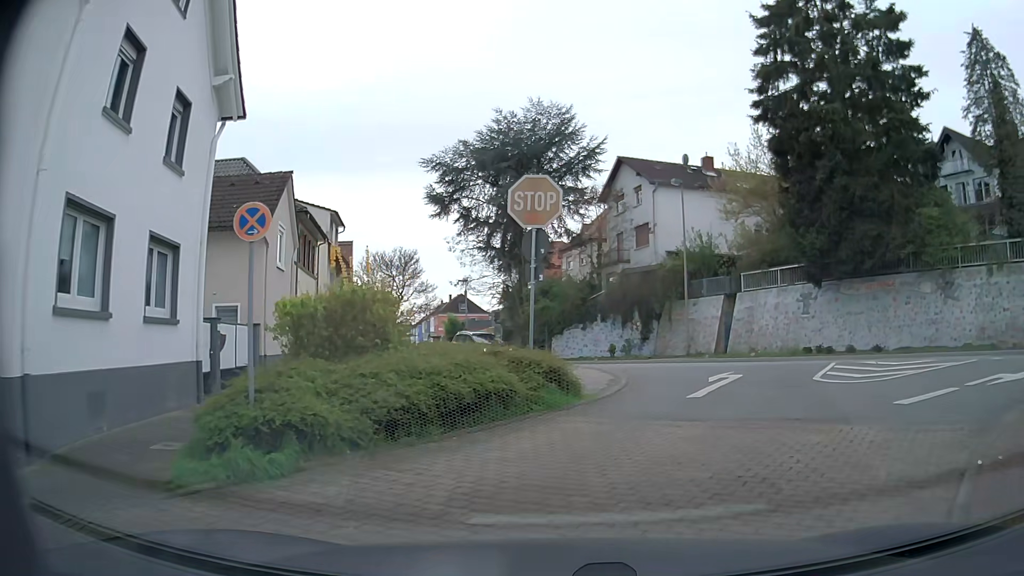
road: residential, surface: asphalt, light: Day
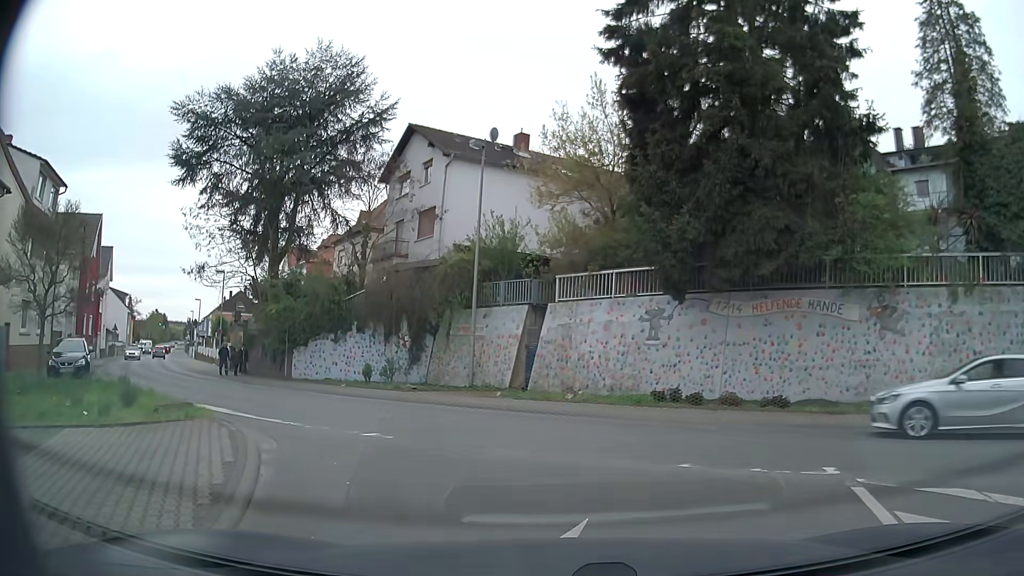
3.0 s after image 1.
(+2.0, +10.6) m; +20°
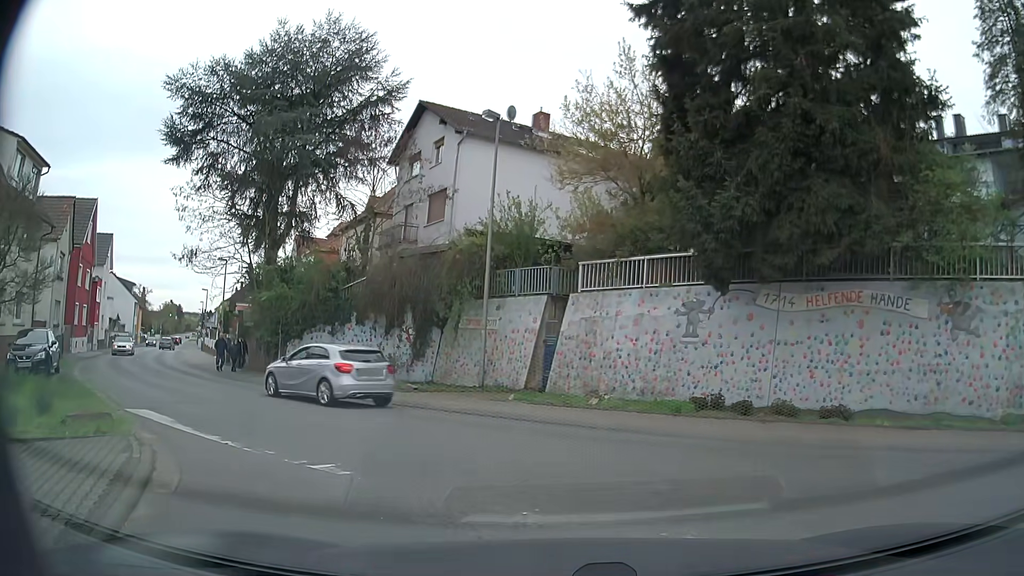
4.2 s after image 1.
(-0.2, +2.9) m; -3°
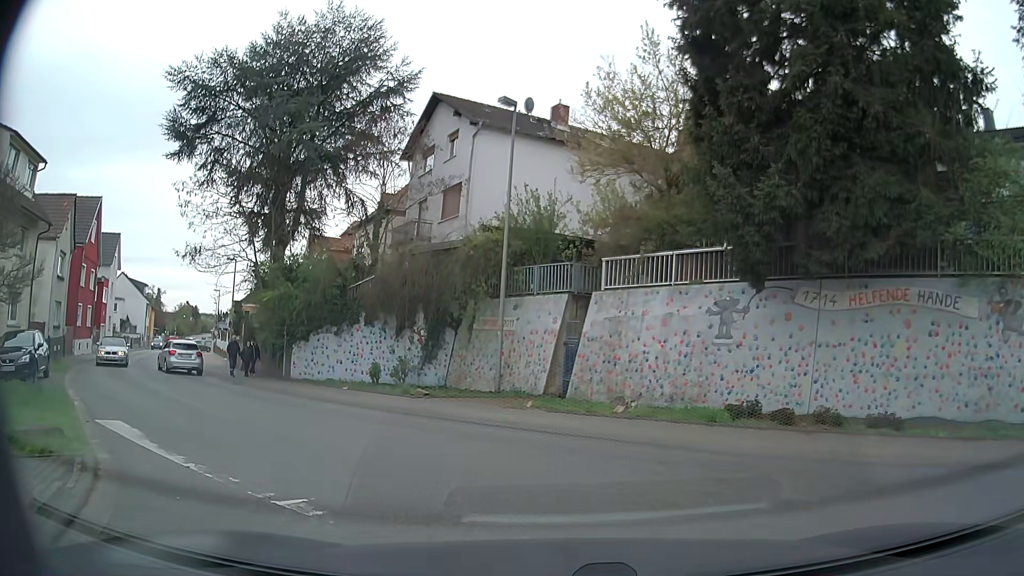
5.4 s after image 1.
(0.0, +1.4) m; -3°
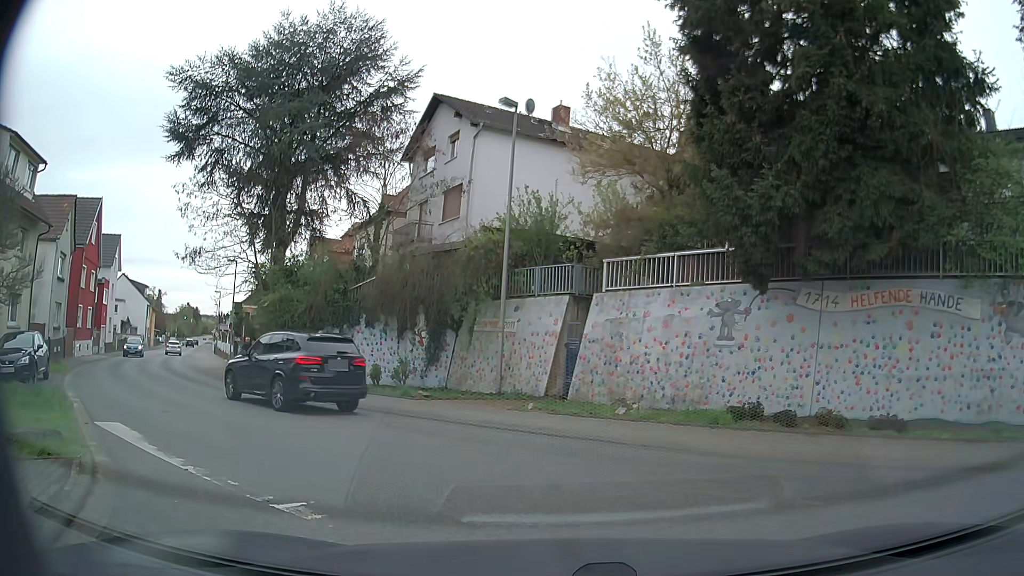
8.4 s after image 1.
(0.0, +0.2) m; 0°
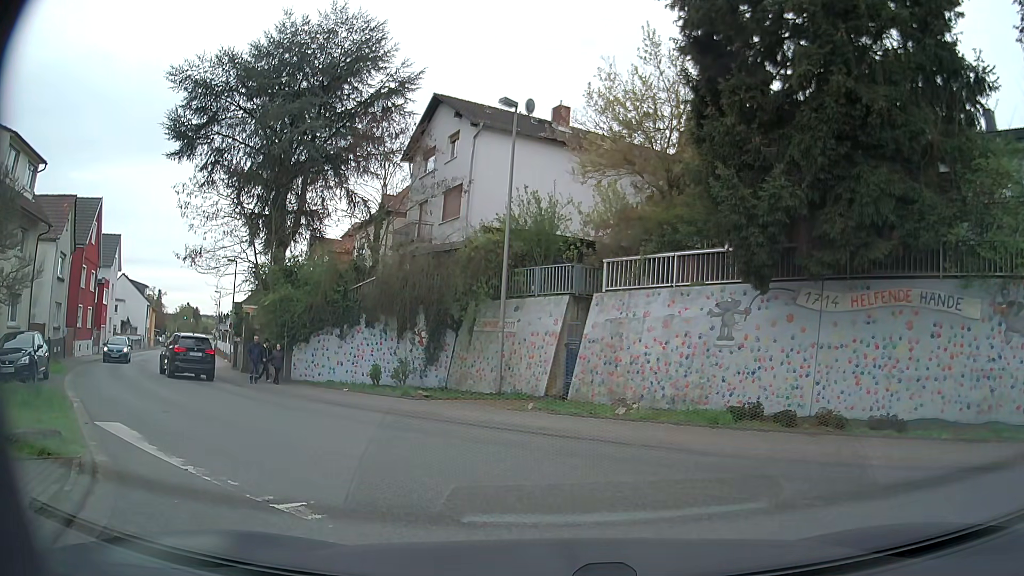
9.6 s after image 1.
(0.0, 0.0) m; 0°
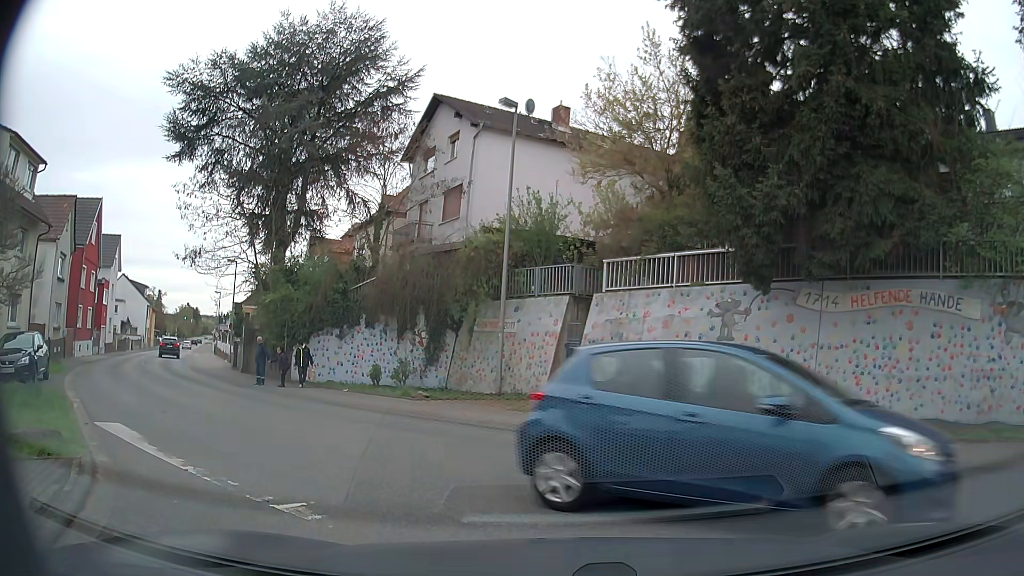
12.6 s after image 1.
(0.0, 0.0) m; 0°
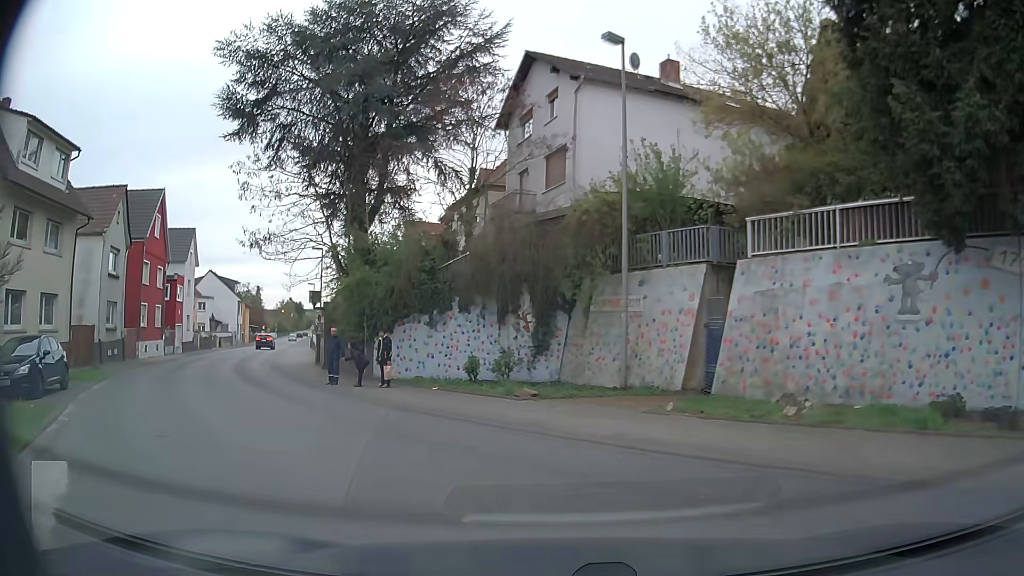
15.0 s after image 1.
(-0.2, +4.6) m; -7°
(-3, +10) (-8, +18) (-13, +27) (-18, +35) (-22, +45) (-26, +54) (-30, +63) (-34, +72) (-37, +81) (-41, +91) m
